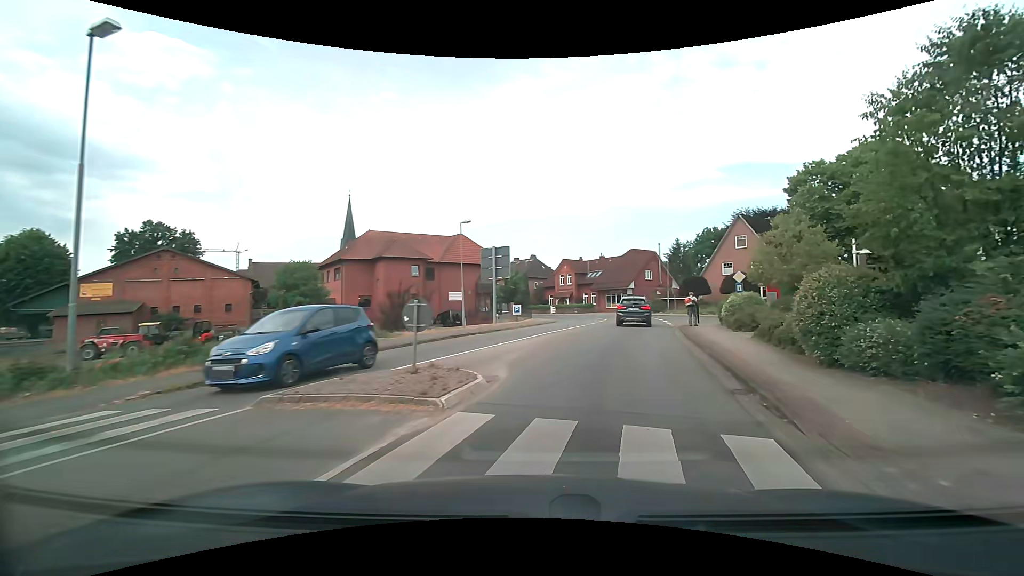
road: tertiary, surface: asphalt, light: Day
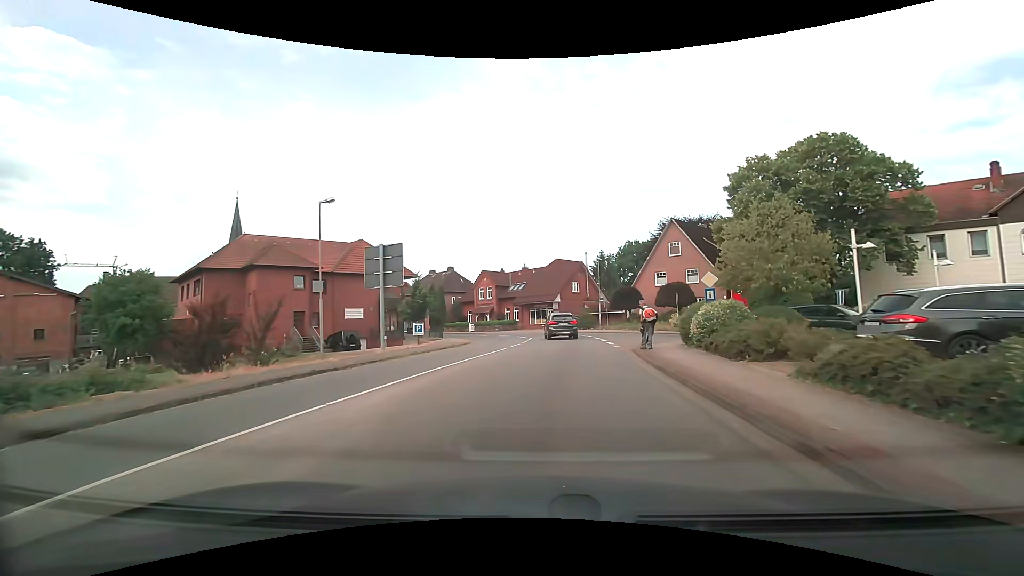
(+0.7, +8.5) m; +7°
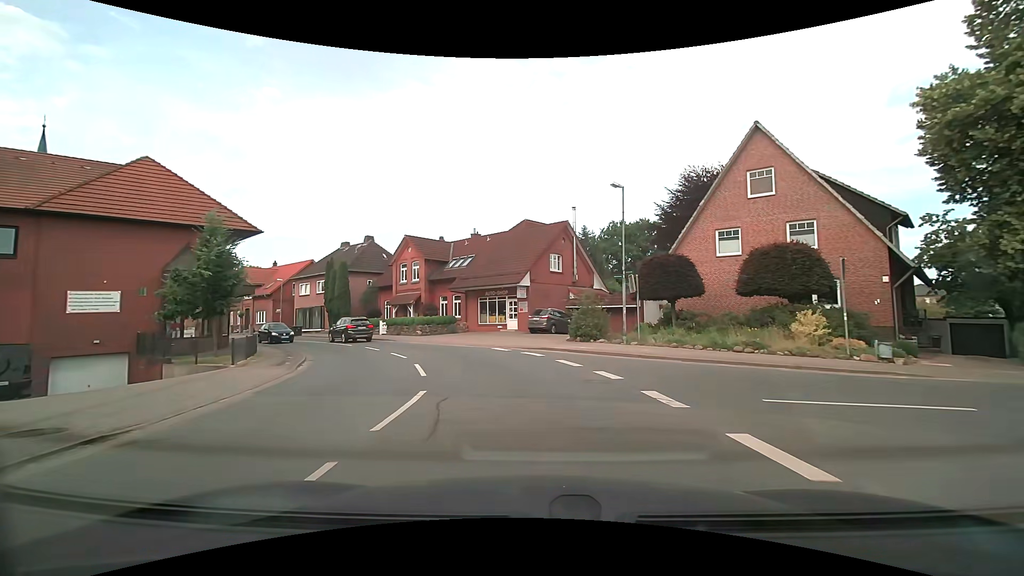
(+1.2, +26.2) m; +4°
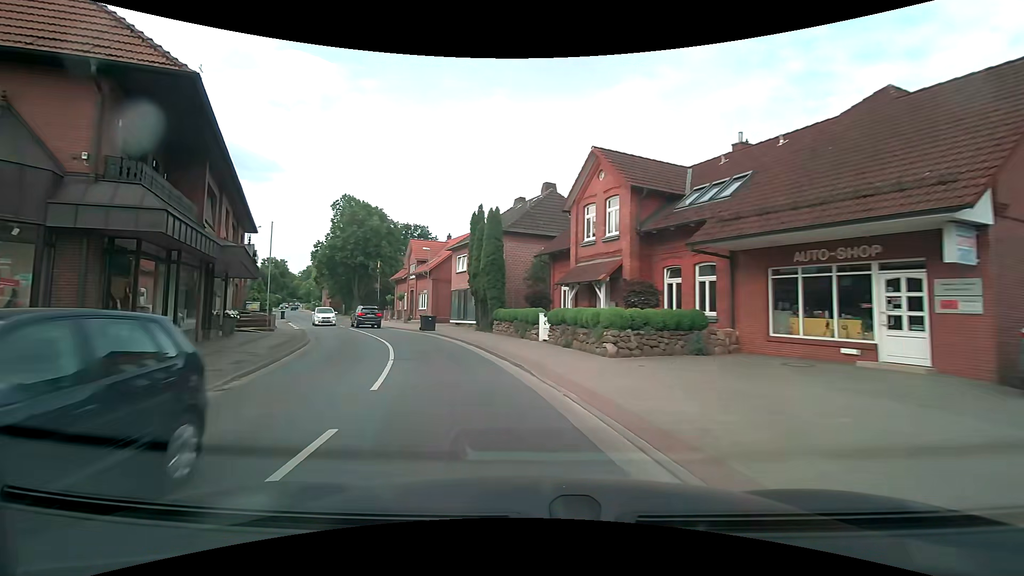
(-3.6, +21.6) m; -24°
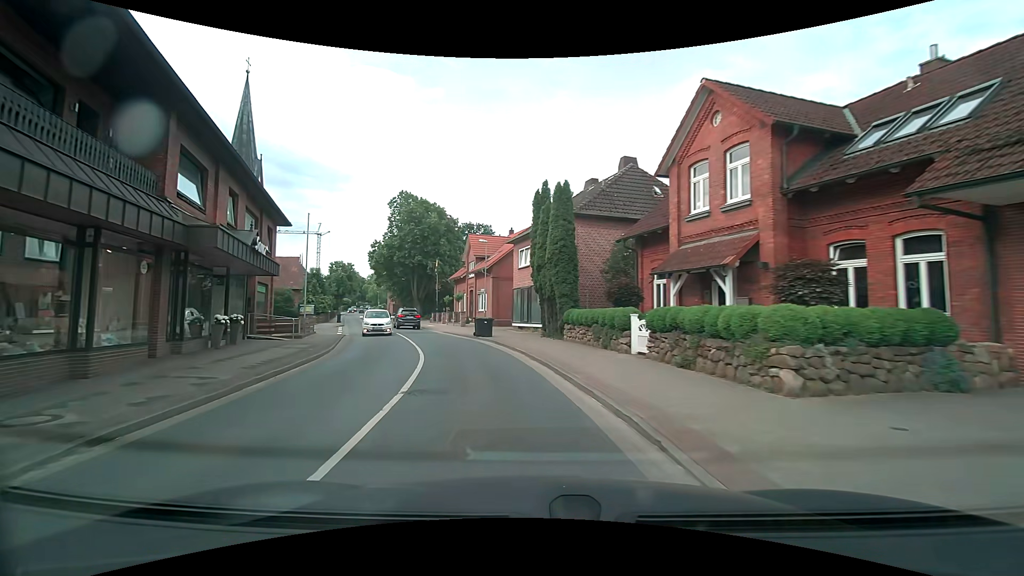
(-0.4, +5.8) m; -7°
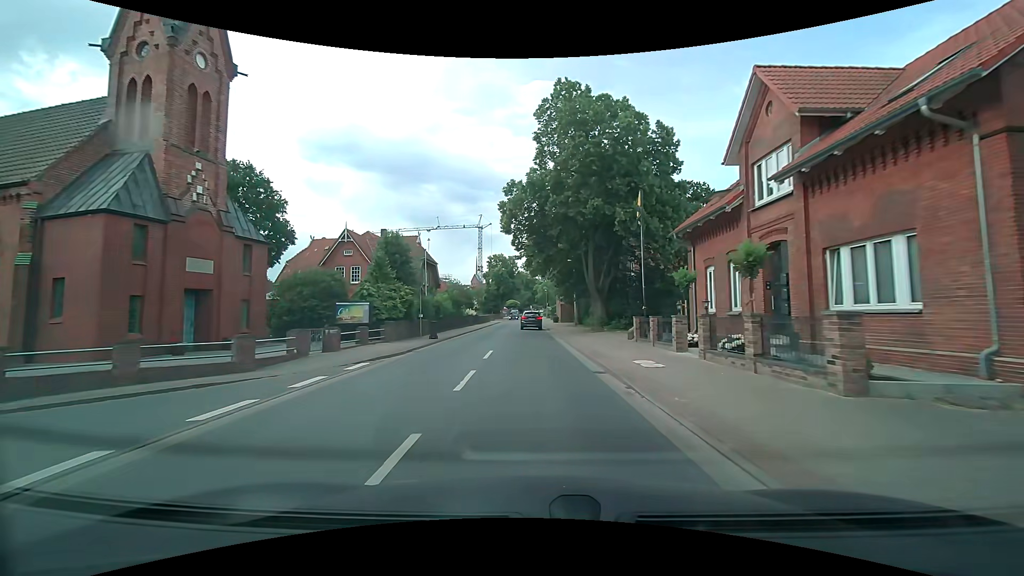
(-6.9, +31.5) m; -21°
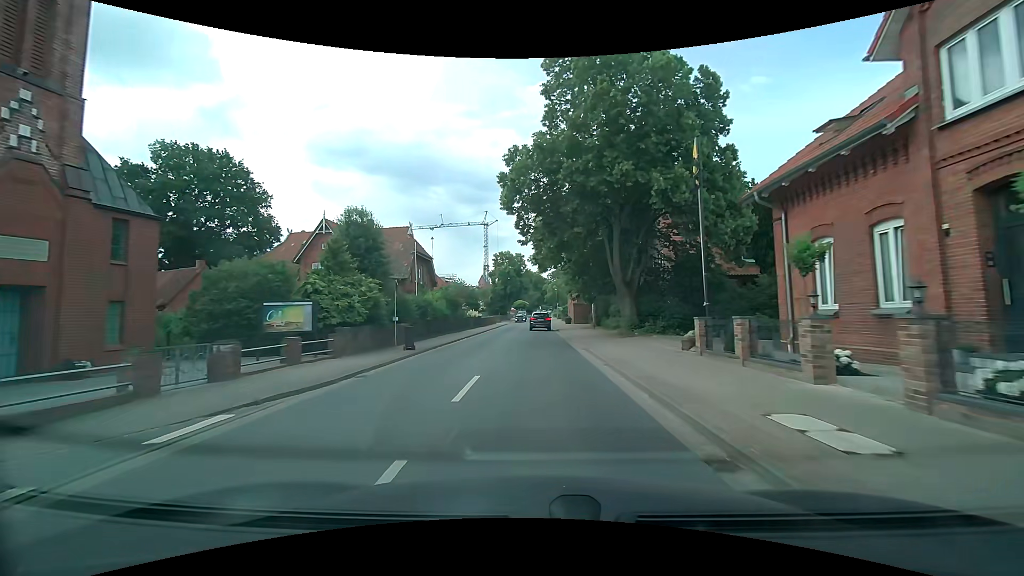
(0.0, +7.1) m; -1°
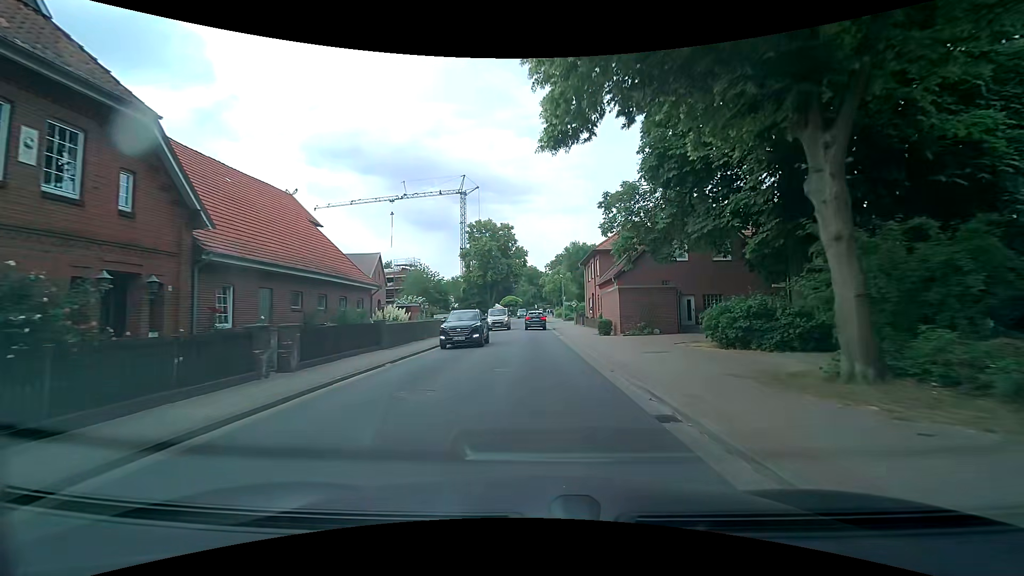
(0.0, +35.2) m; 0°
(0, +10) (0, +20) (0, +30) (0, +40) (0, +50) (0, +60) (0, +70) (+1, +80) (+1, +90) (+1, +100) m
